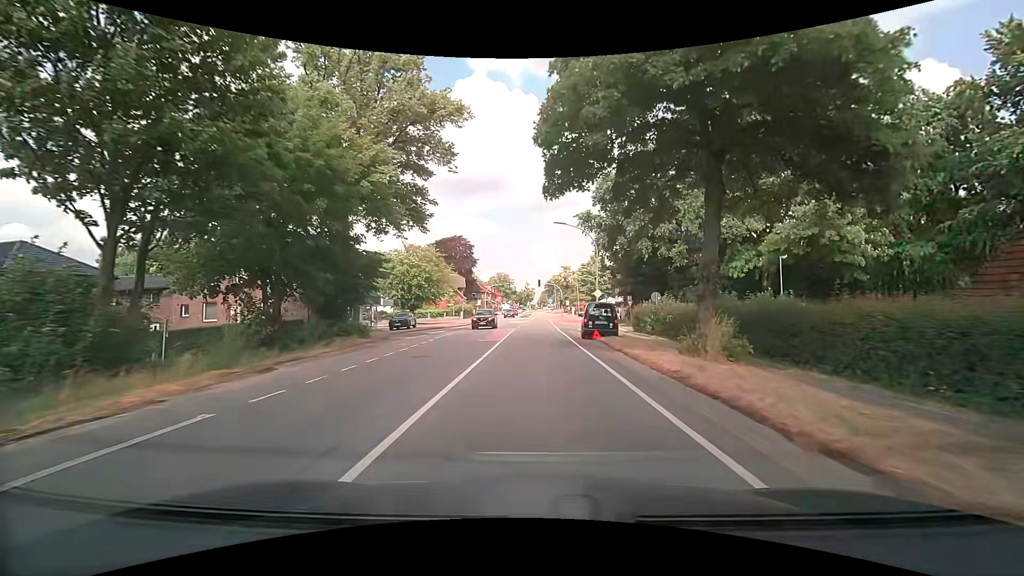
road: secondary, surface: asphalt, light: Day
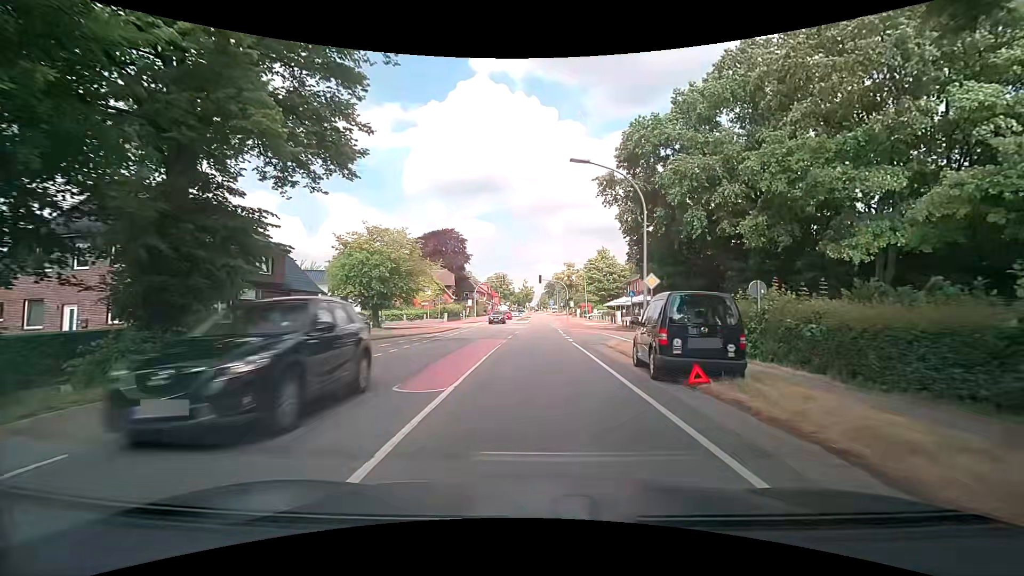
(+0.1, +14.5) m; +1°
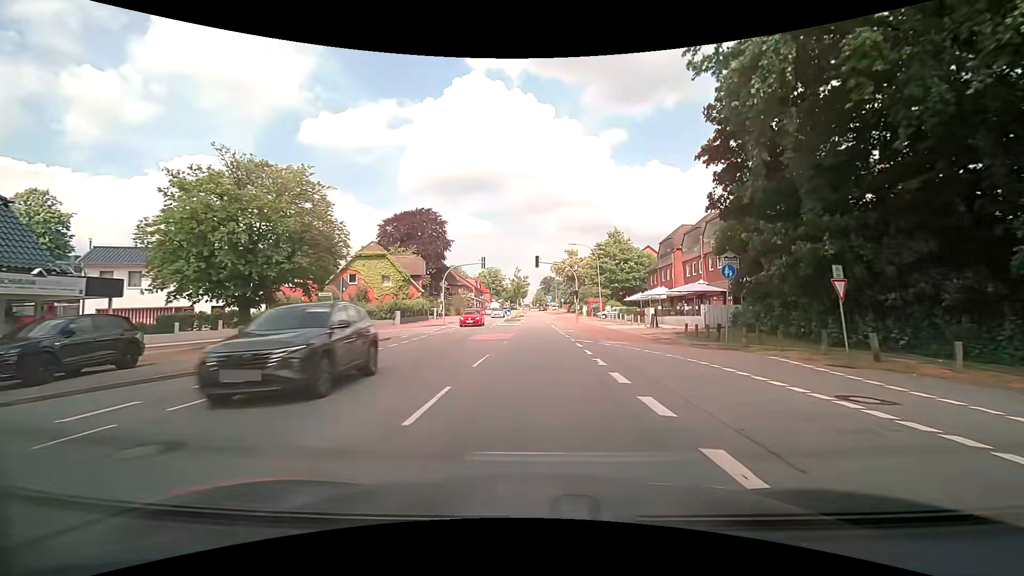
(+0.1, +21.5) m; 0°
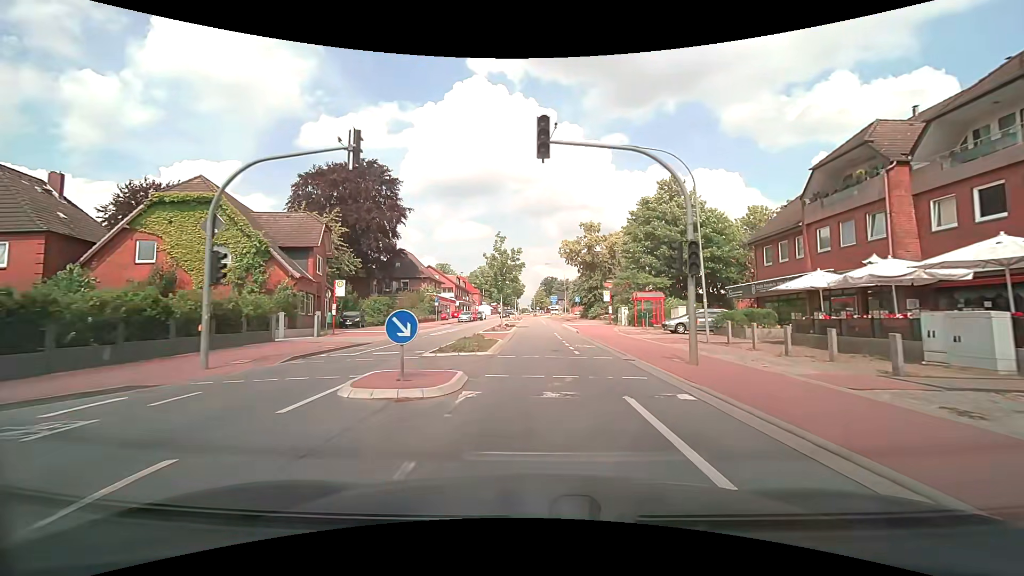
(+0.2, +35.2) m; 0°
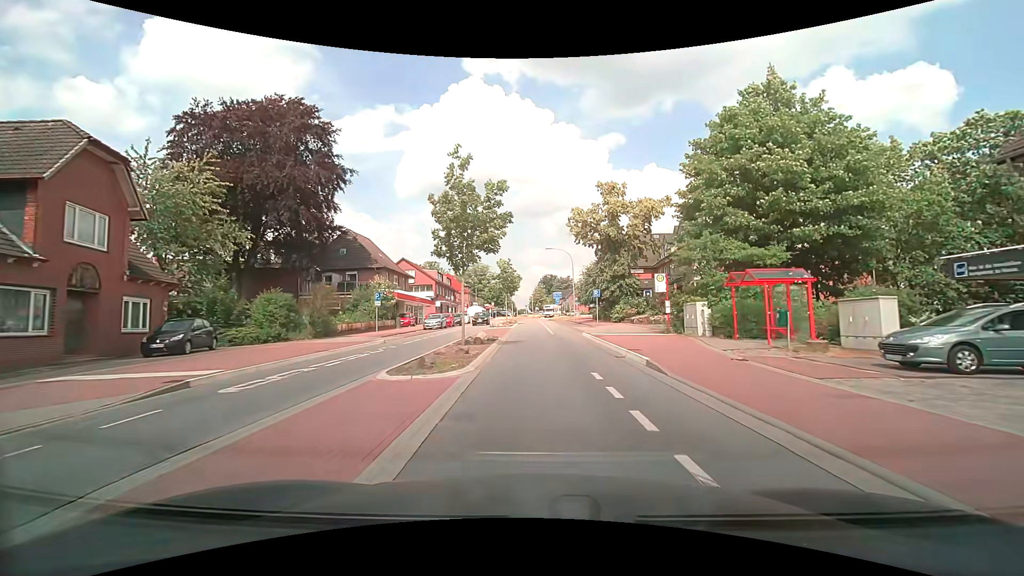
(0.0, +20.6) m; 0°
(0, +10) (0, +20) (0, +30) (0, +40) (0, +50) (0, +60) (0, +70) (0, +80) (+2, +90) (+6, +99) m
